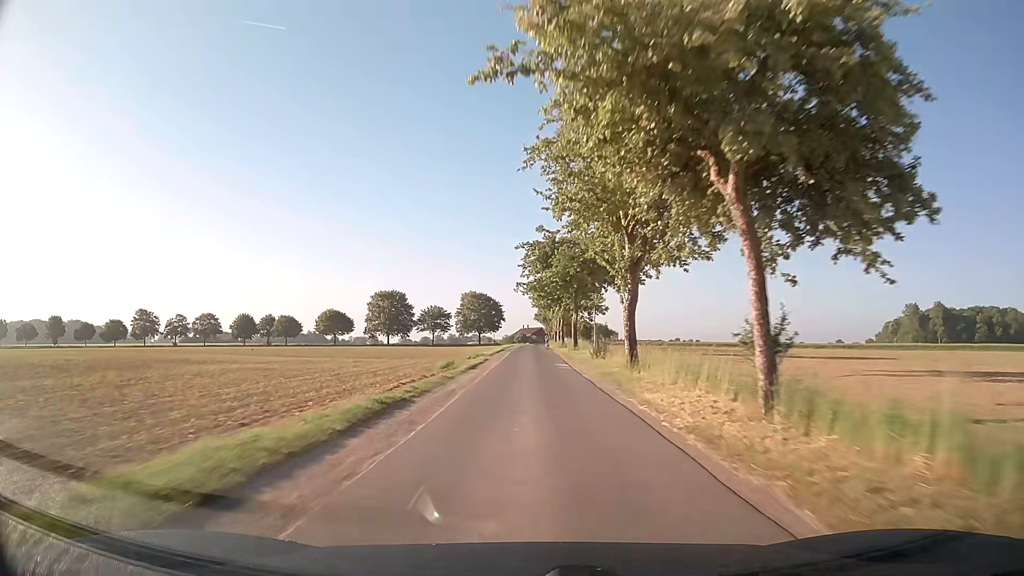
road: unclassified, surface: asphalt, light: Day
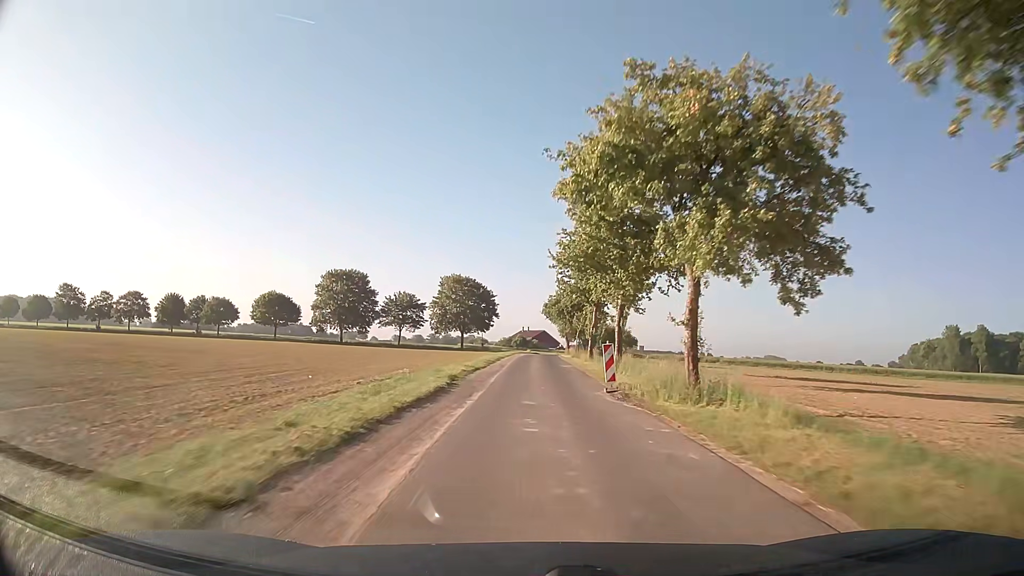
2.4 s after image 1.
(-0.4, +47.8) m; 0°
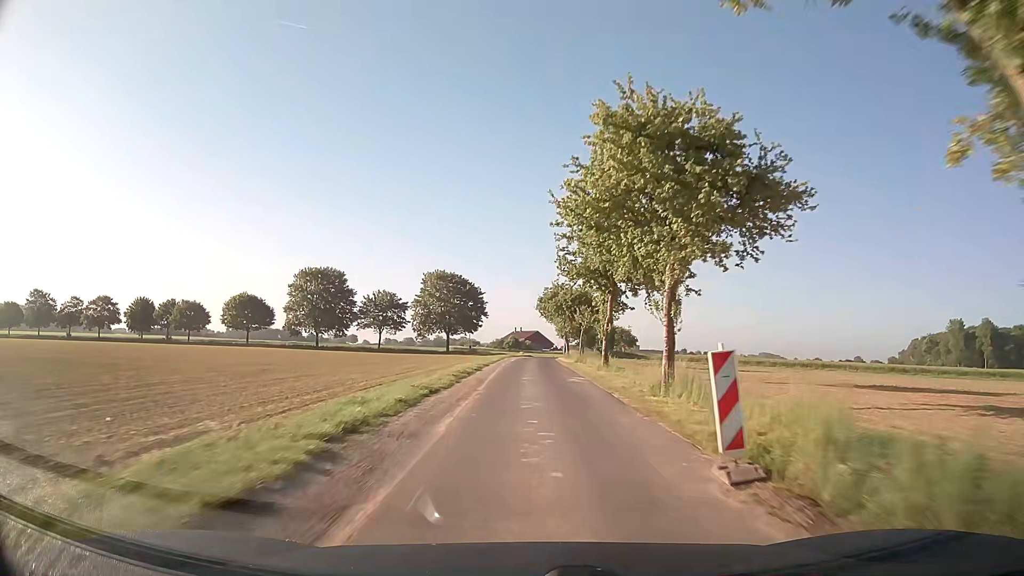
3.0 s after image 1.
(+0.1, +11.7) m; 0°
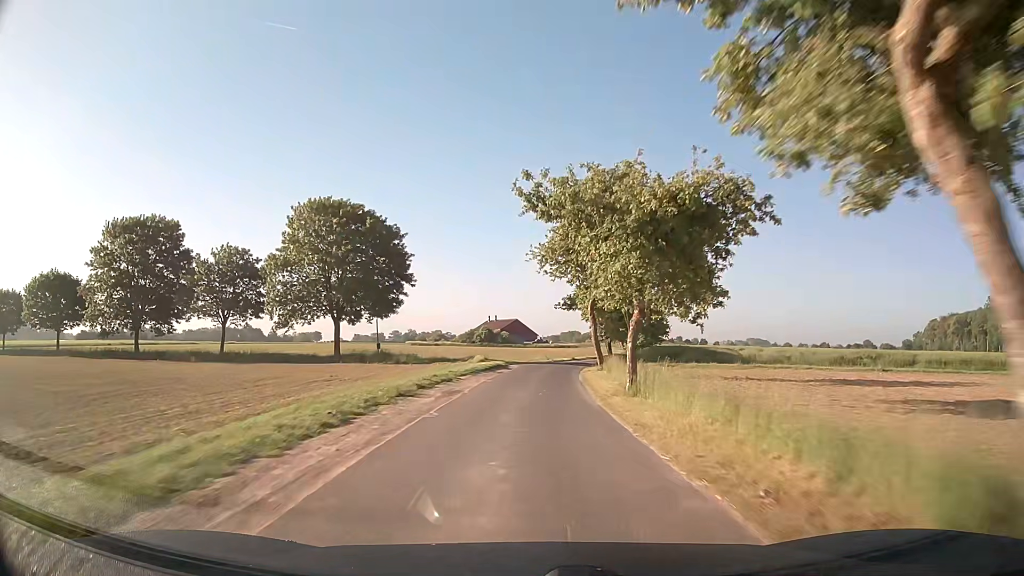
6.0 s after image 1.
(+1.1, +57.3) m; +2°
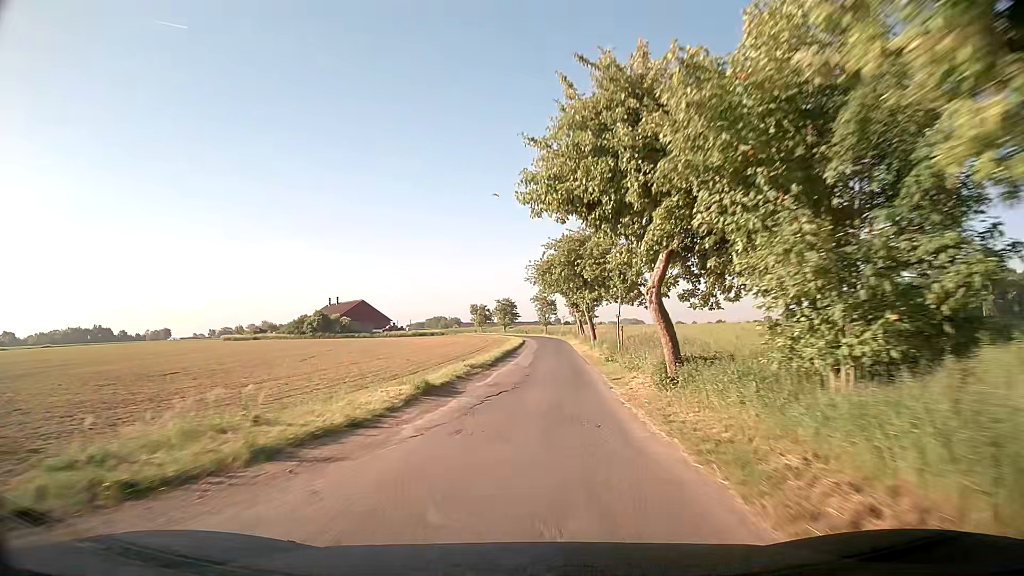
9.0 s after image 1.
(+3.8, +55.4) m; +11°
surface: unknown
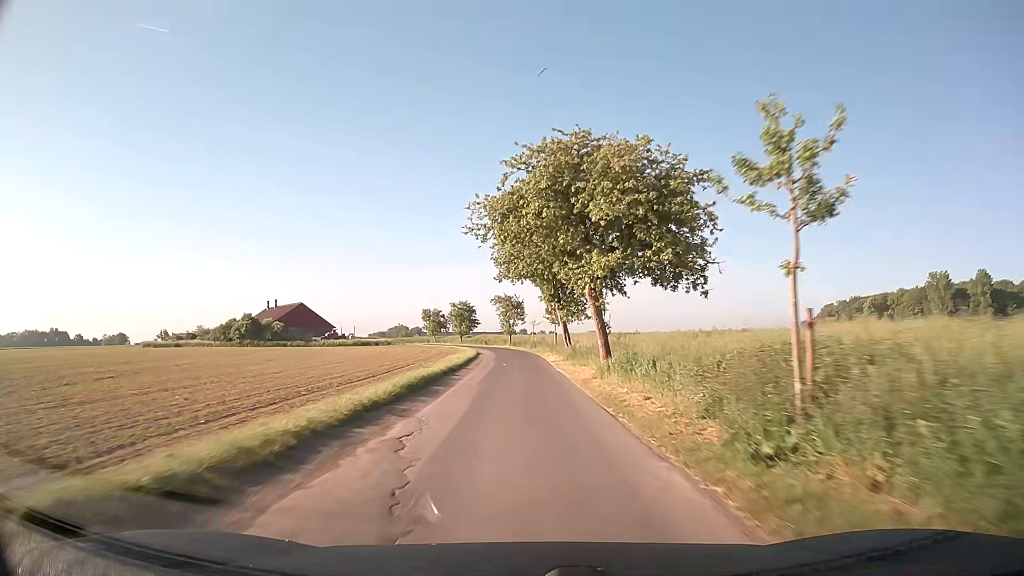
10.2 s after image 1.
(+0.9, +22.4) m; +3°
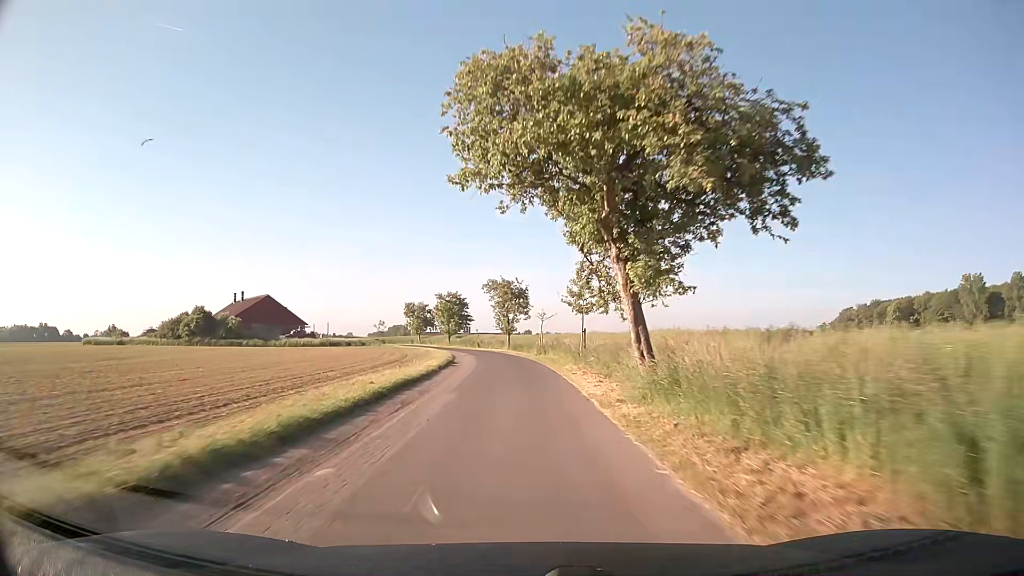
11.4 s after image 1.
(-0.1, +22.5) m; 0°
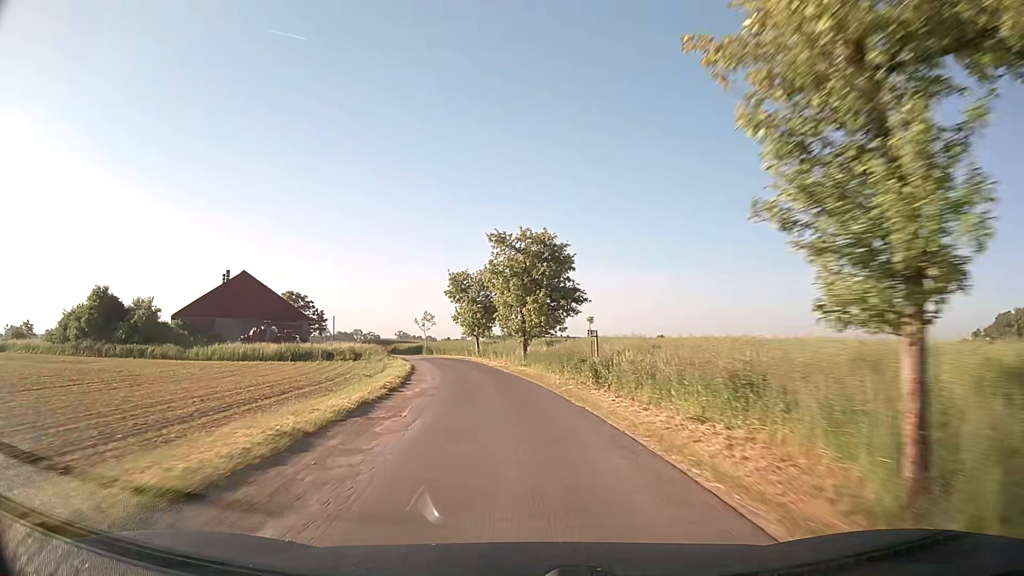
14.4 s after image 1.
(-3.5, +53.7) m; -11°
(0, +10) (-1, +20) (-2, +30) (-4, +40) (-7, +49) (-10, +59) (-14, +68) (-19, +77) (-23, +86) (-26, +95) m
